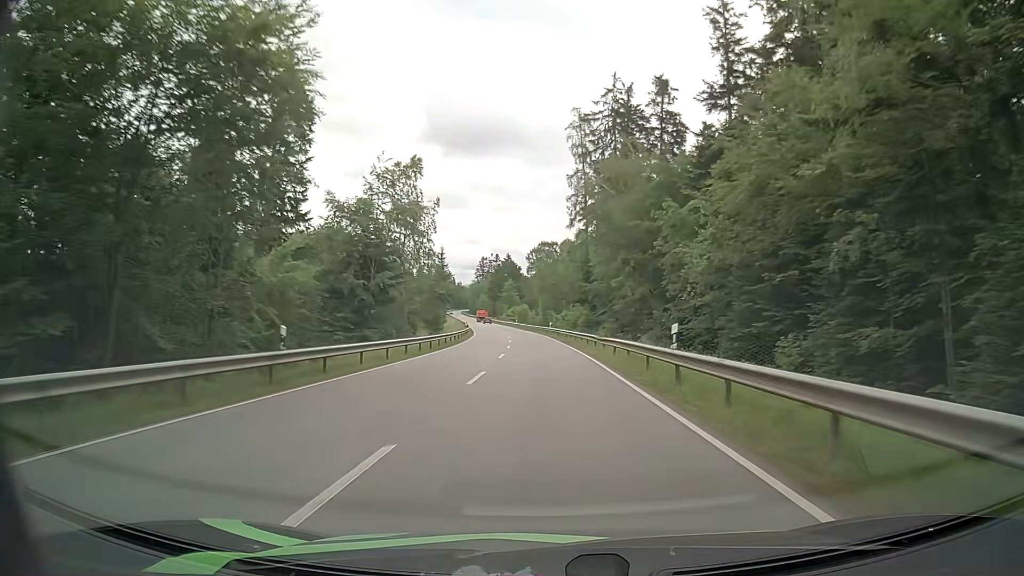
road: secondary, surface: asphalt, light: Day
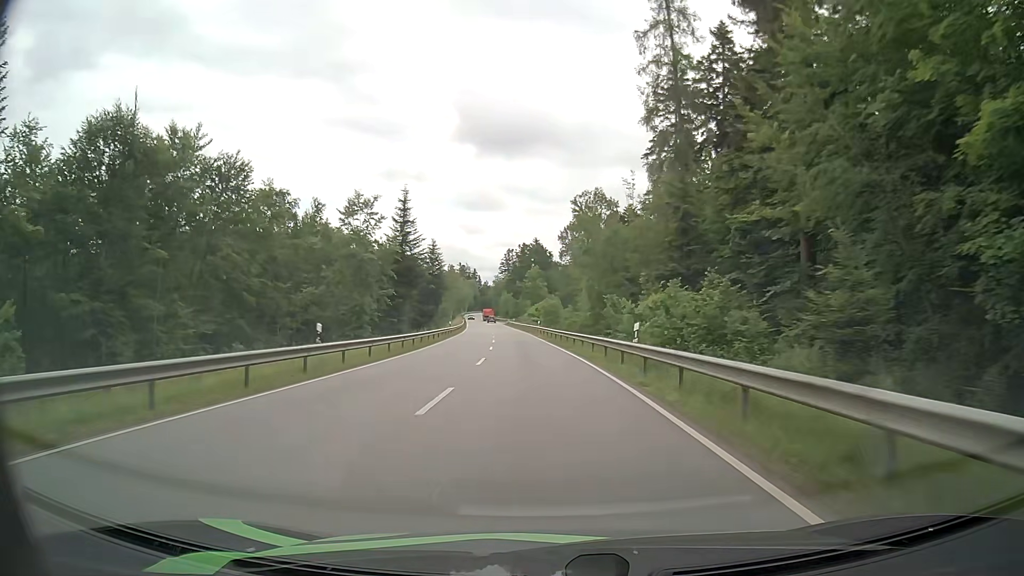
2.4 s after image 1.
(-1.1, +53.4) m; -3°
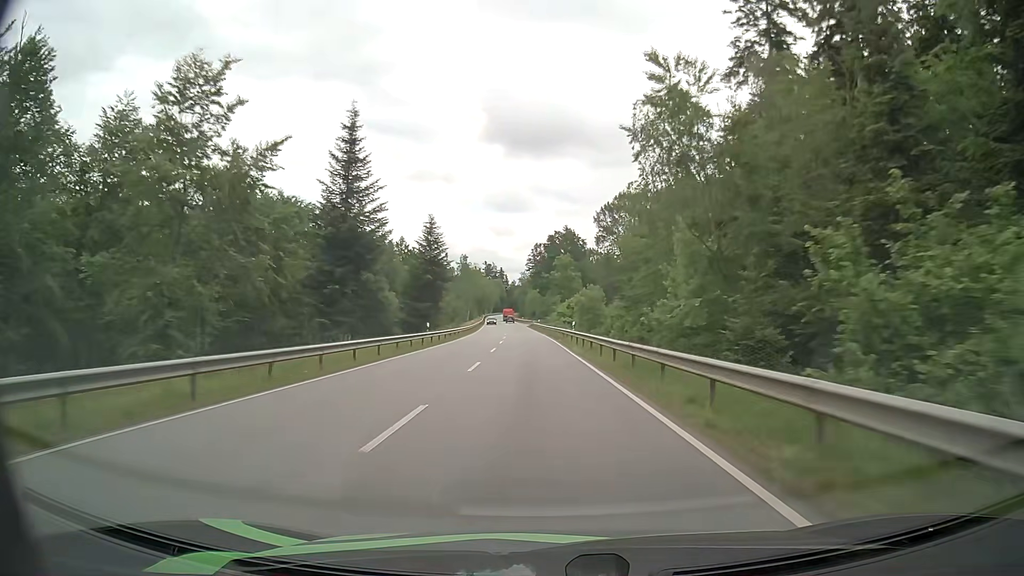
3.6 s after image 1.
(-0.6, +26.8) m; -3°
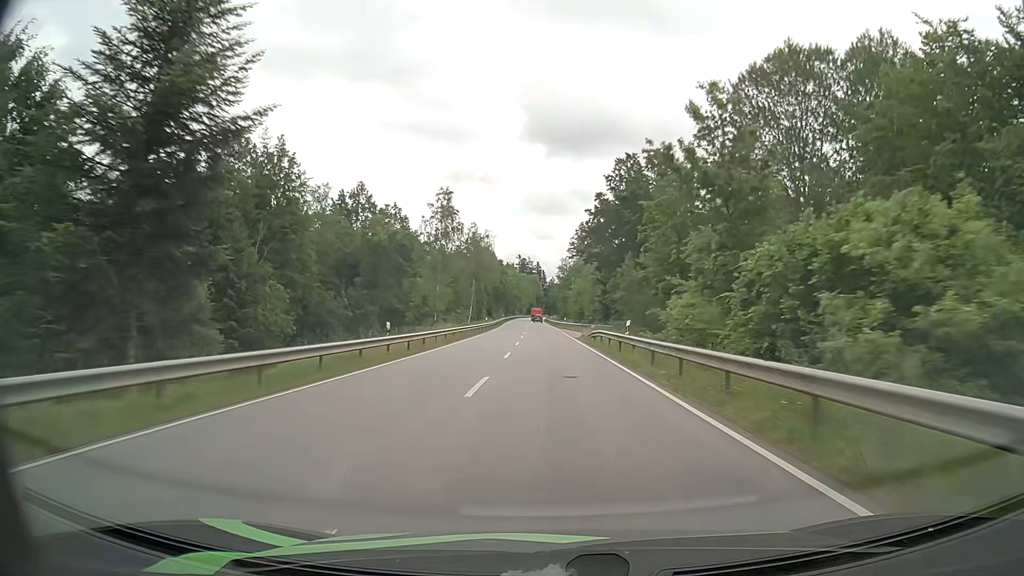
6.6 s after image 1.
(-2.8, +66.6) m; -4°
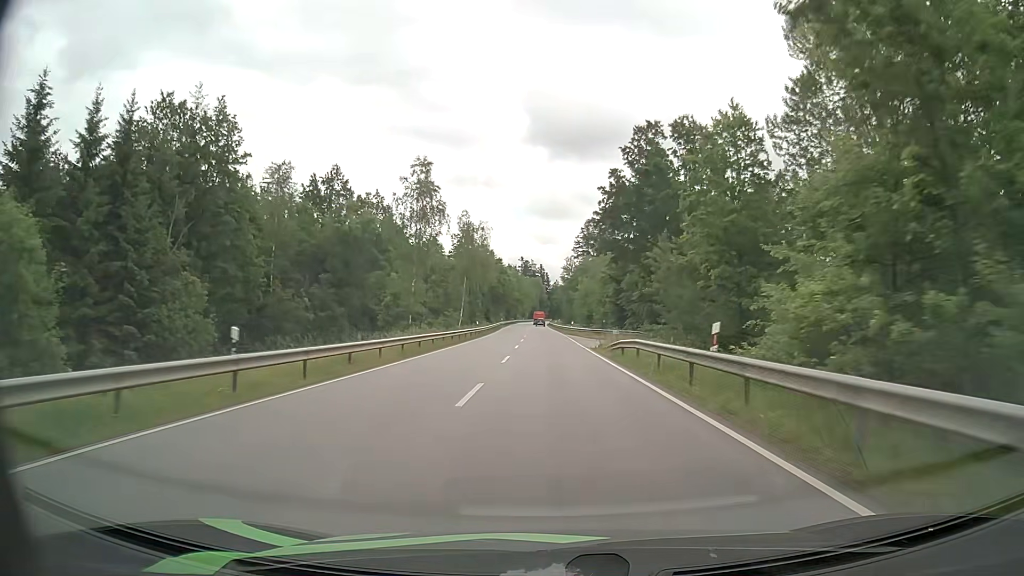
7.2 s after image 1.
(0.0, +13.3) m; 0°
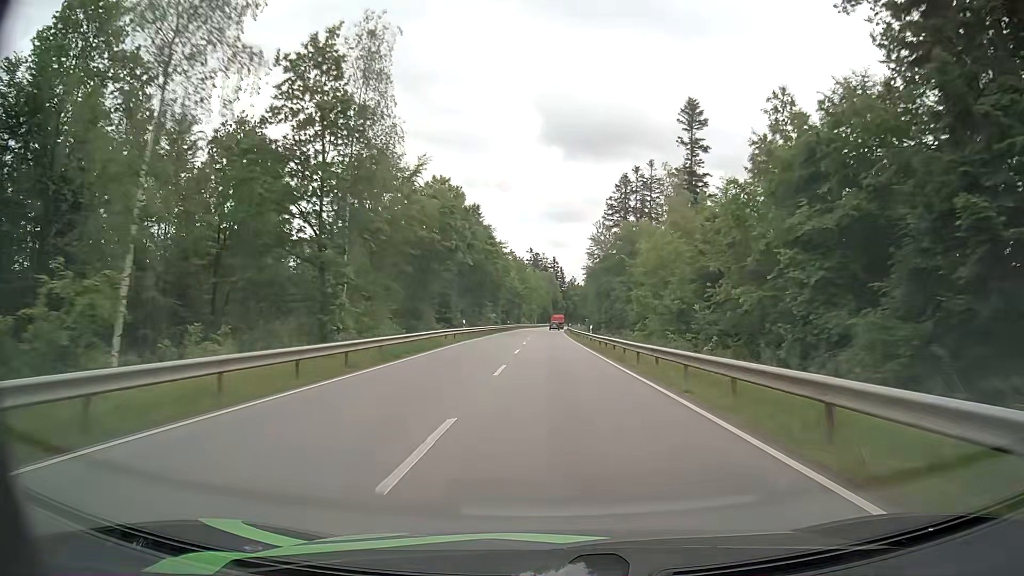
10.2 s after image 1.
(-1.3, +65.2) m; -1°
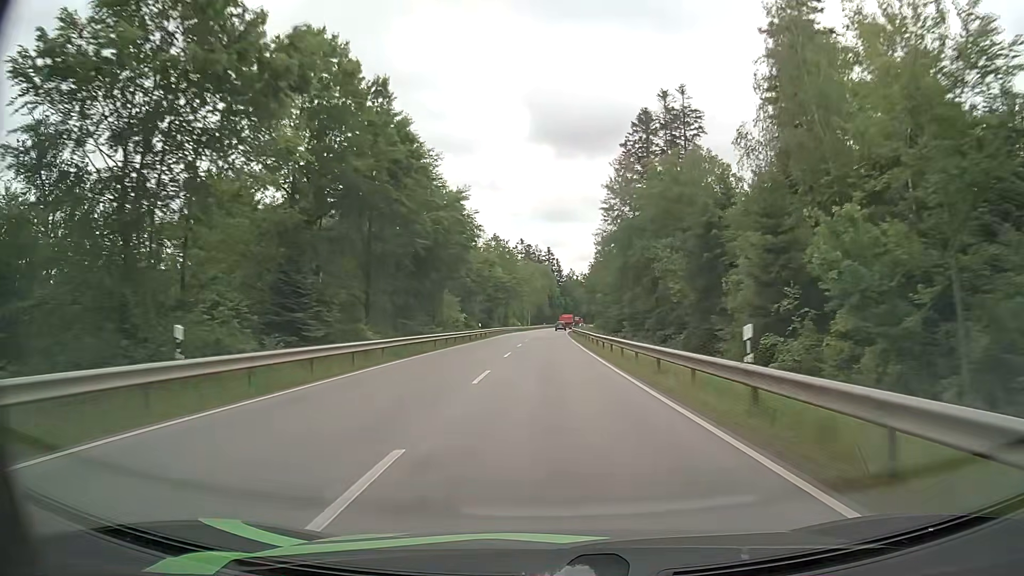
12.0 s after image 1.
(0.0, +38.1) m; 0°
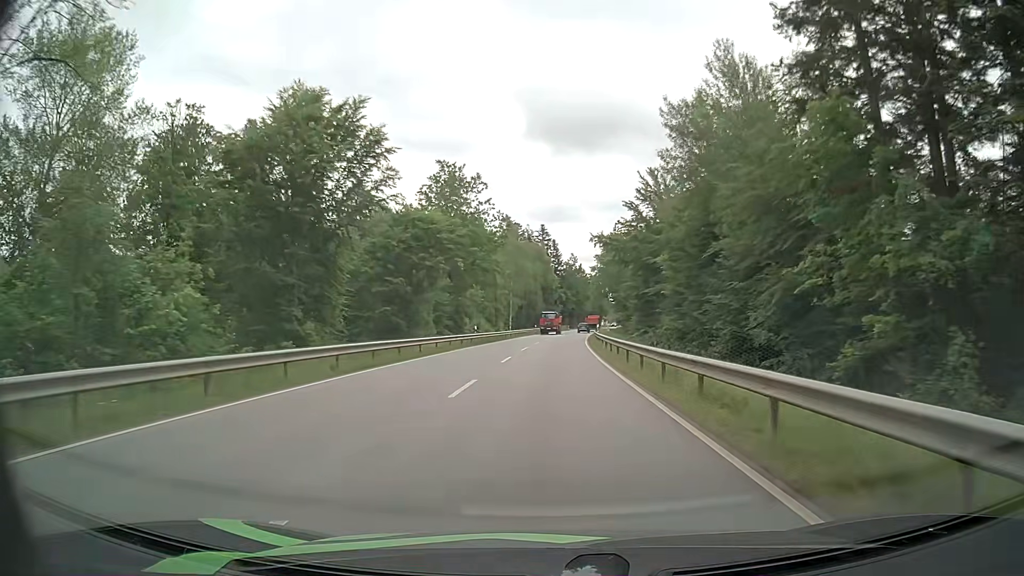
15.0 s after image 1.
(+0.3, +61.8) m; 0°
(0, +10) (0, +20) (0, +30) (+1, +40) (+1, +50) (+2, +60) (+2, +70) (+3, +80) (+4, +90) (+5, +100) m
